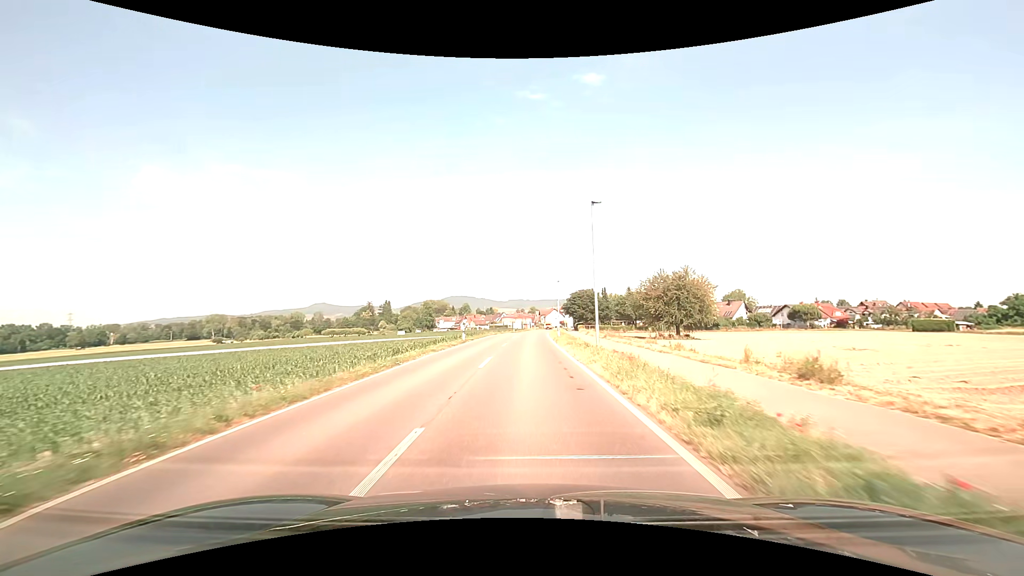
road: secondary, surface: asphalt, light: Day
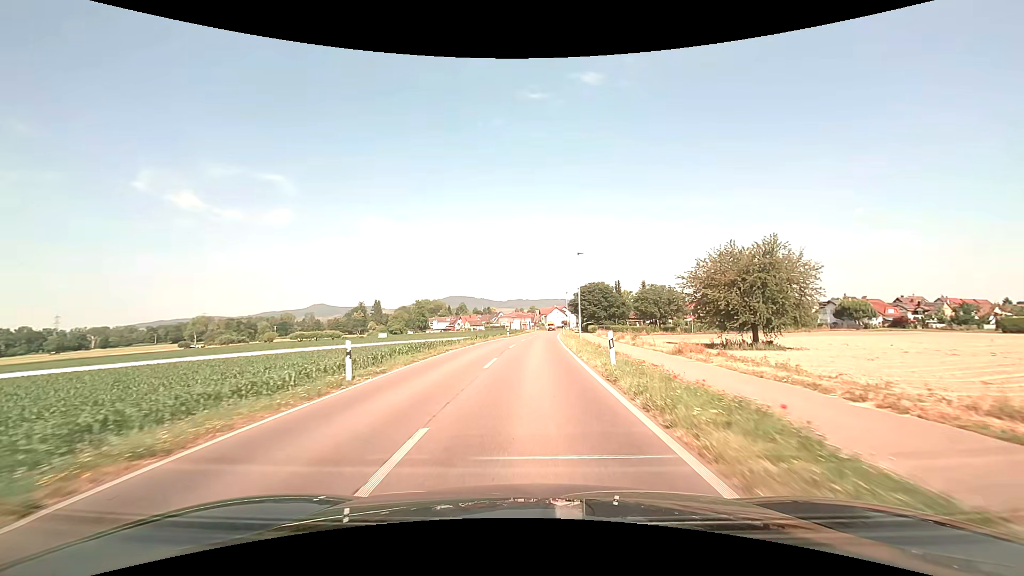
(0.0, +23.8) m; 0°
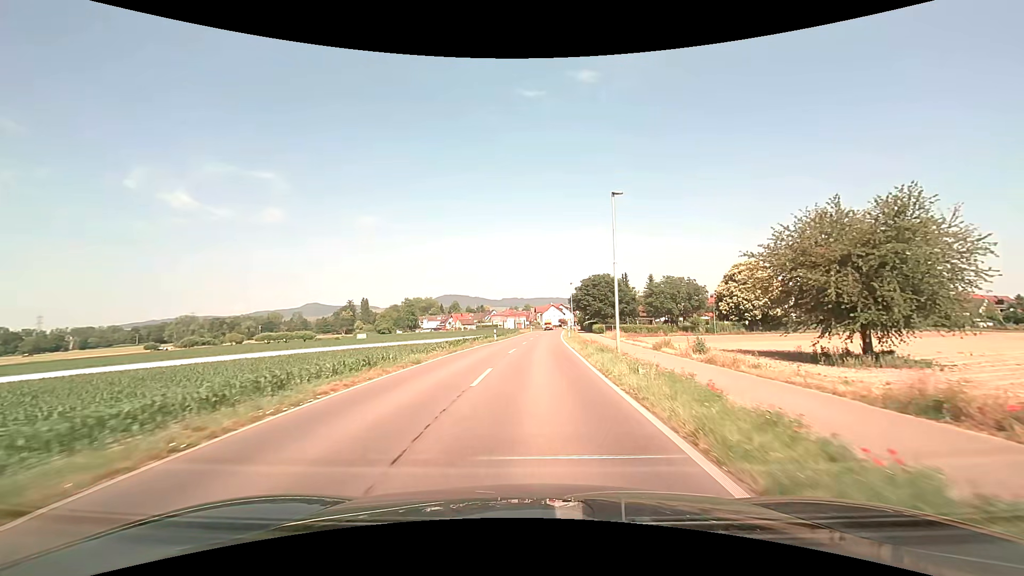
(+0.1, +15.9) m; +1°
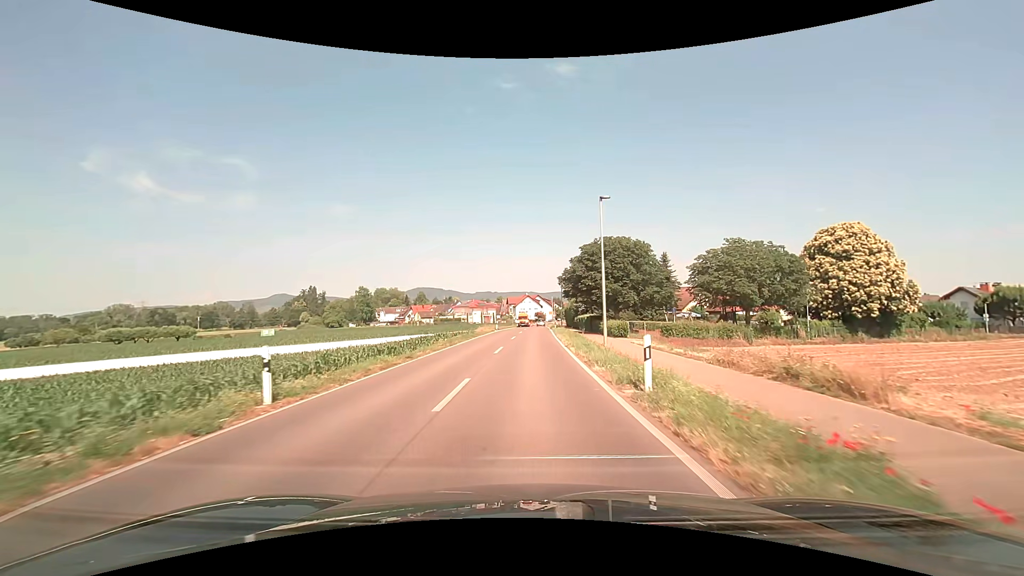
(+1.0, +38.8) m; +3°
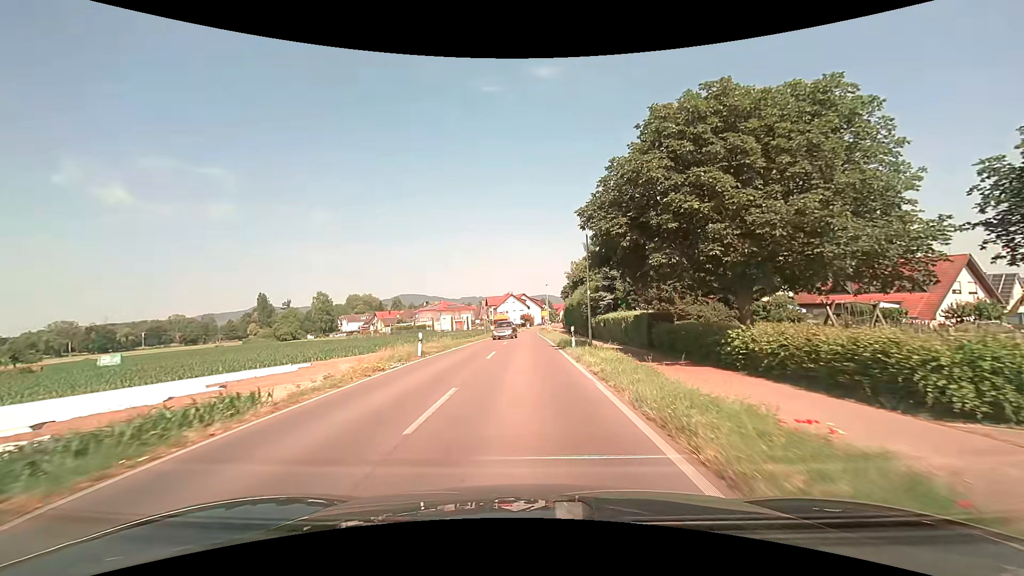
(+0.5, +37.1) m; +1°
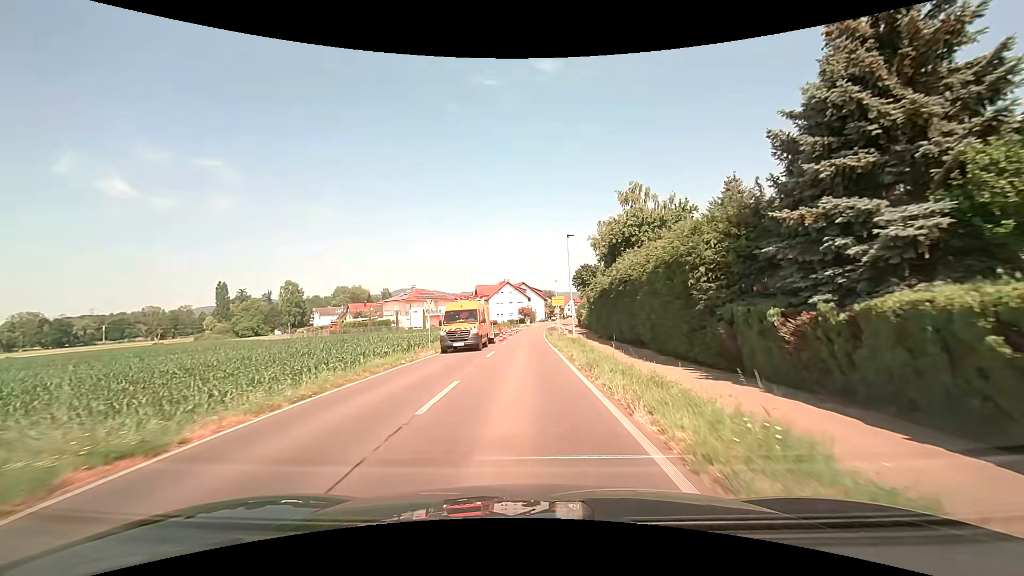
(+0.1, +34.5) m; 0°
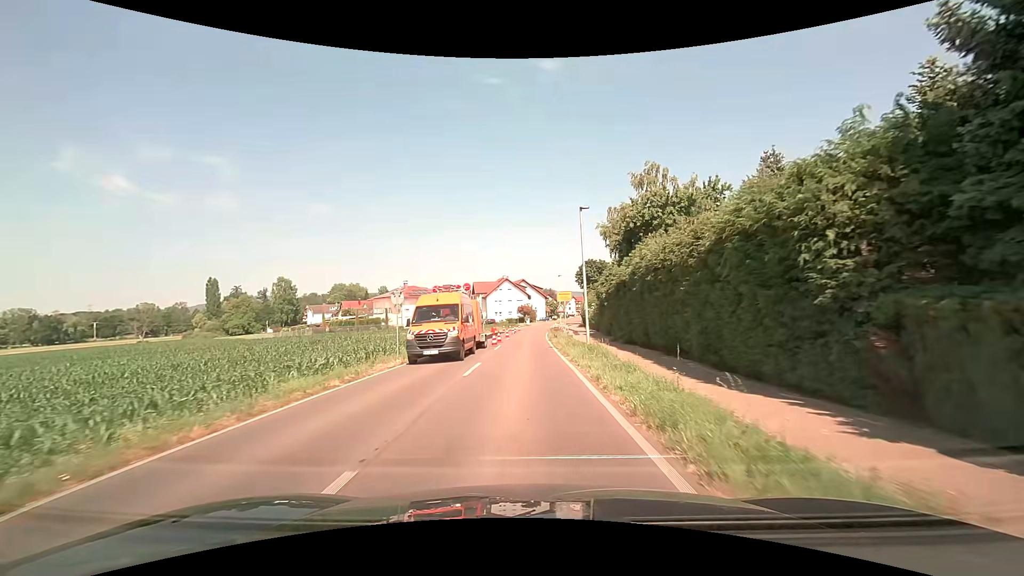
(0.0, +6.8) m; 0°
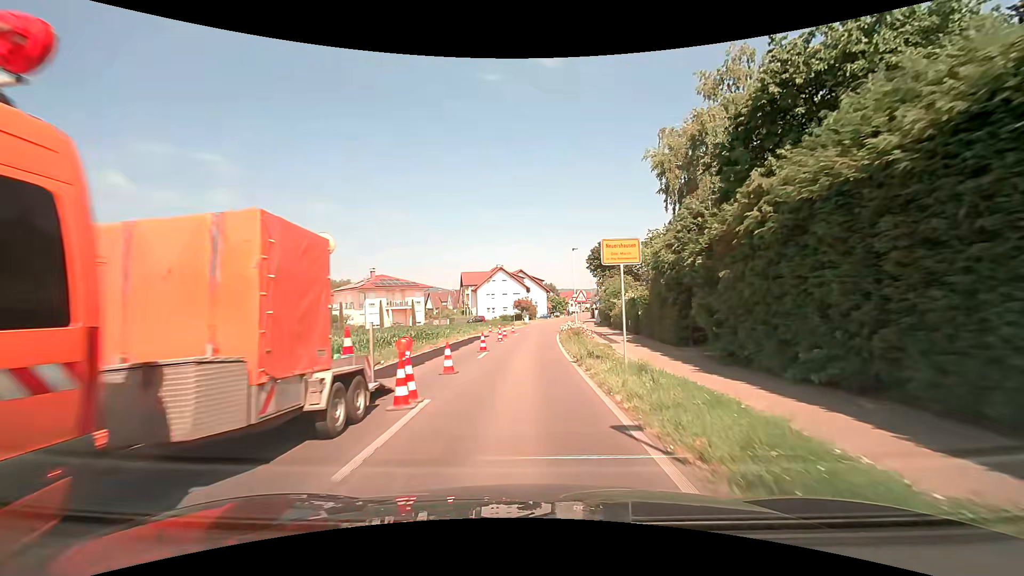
(+0.1, +20.1) m; 0°
(0, +10) (0, +20) (0, +30) (+1, +40) (+2, +50) (+3, +60) (+5, +70) (+6, +80) (+7, +90) (+9, +99) m
